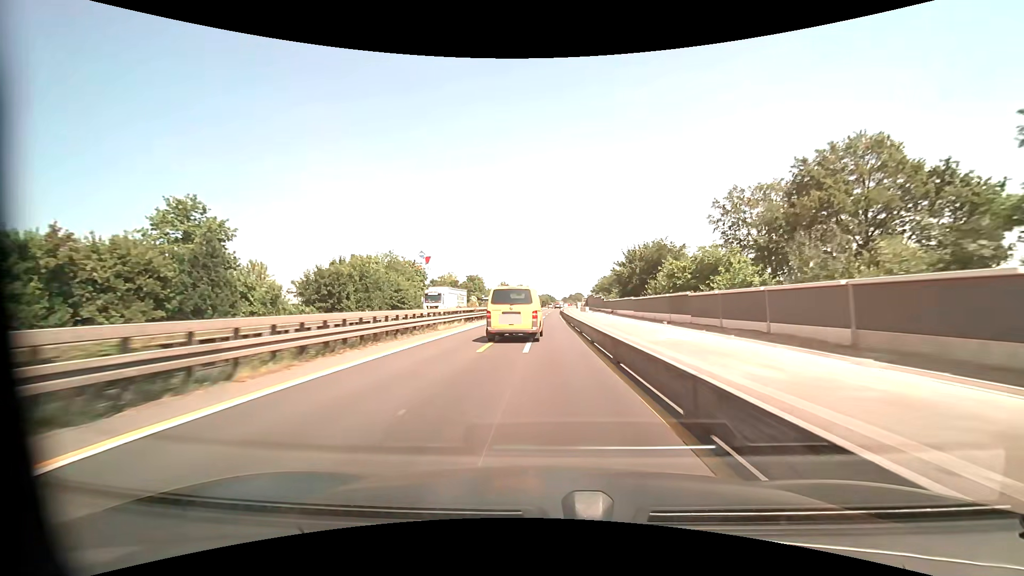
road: motorway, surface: asphalt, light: Day
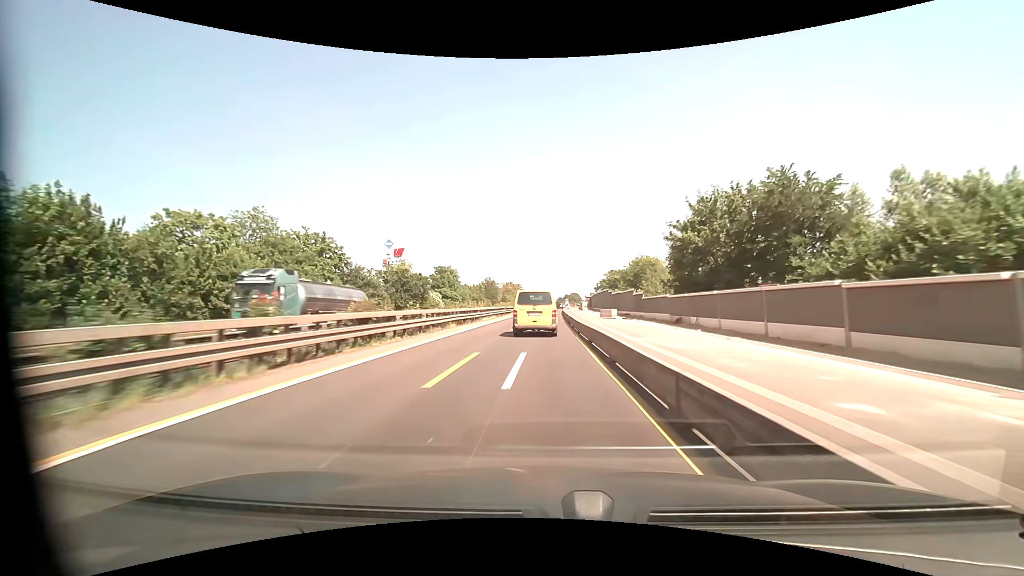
(+0.3, +41.8) m; +1°
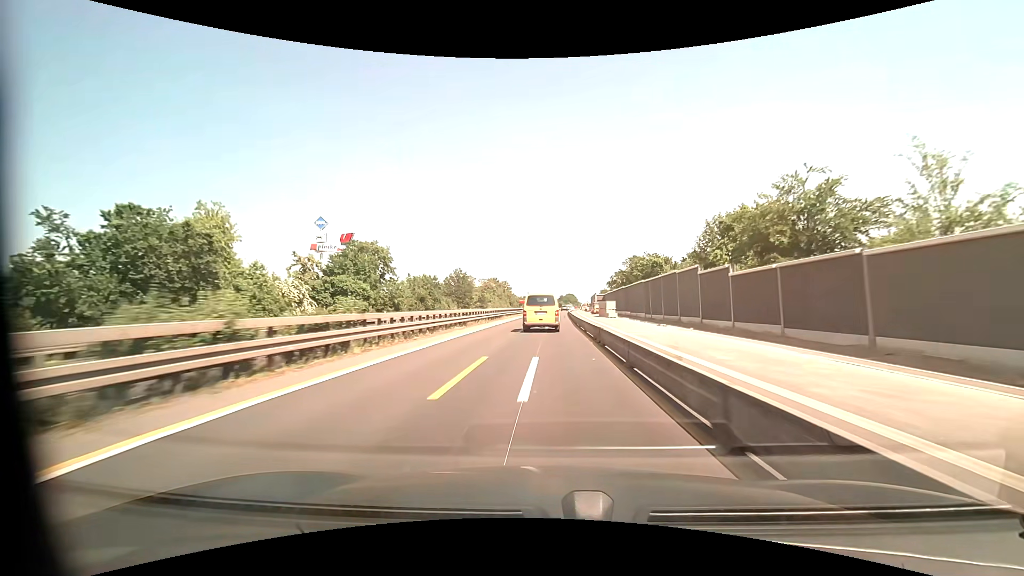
(+0.3, +55.0) m; +1°
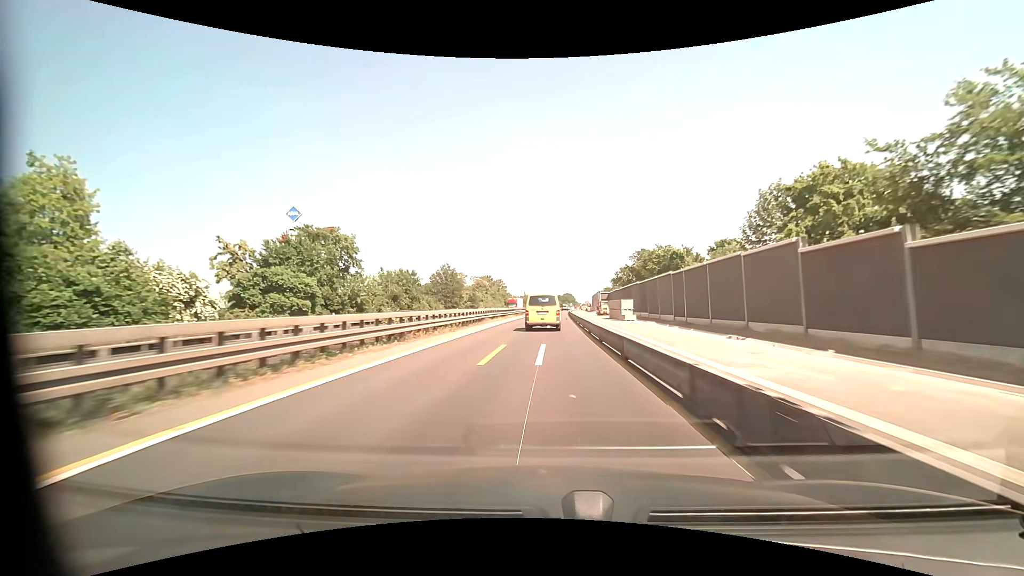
(0.0, +13.8) m; 0°
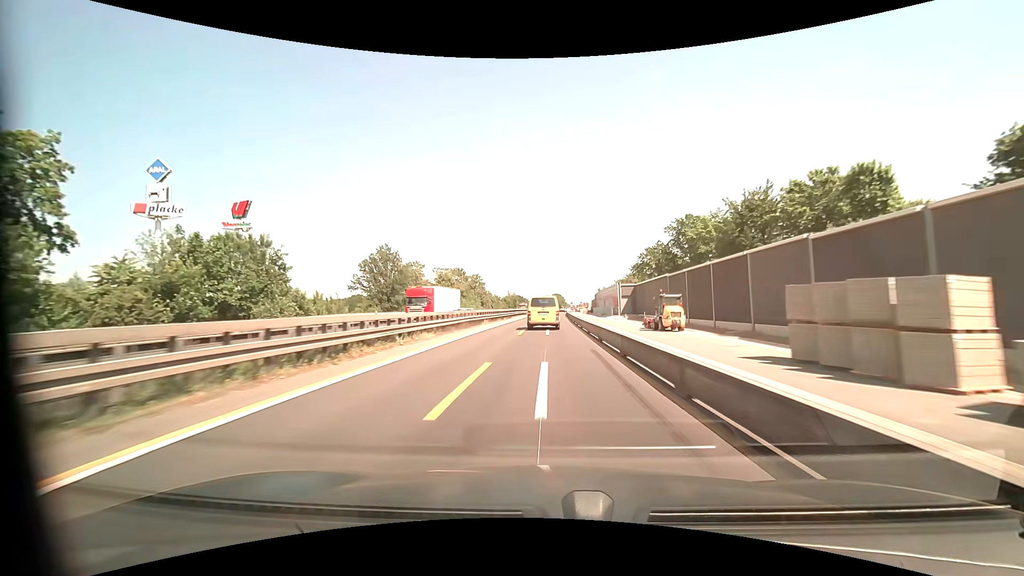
(+0.4, +41.2) m; +1°
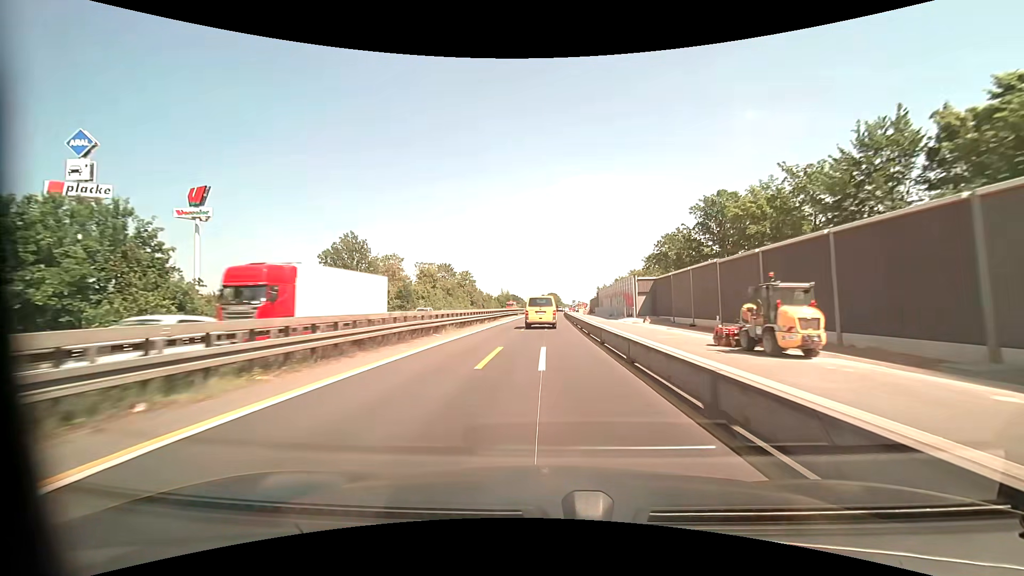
(0.0, +13.7) m; 0°
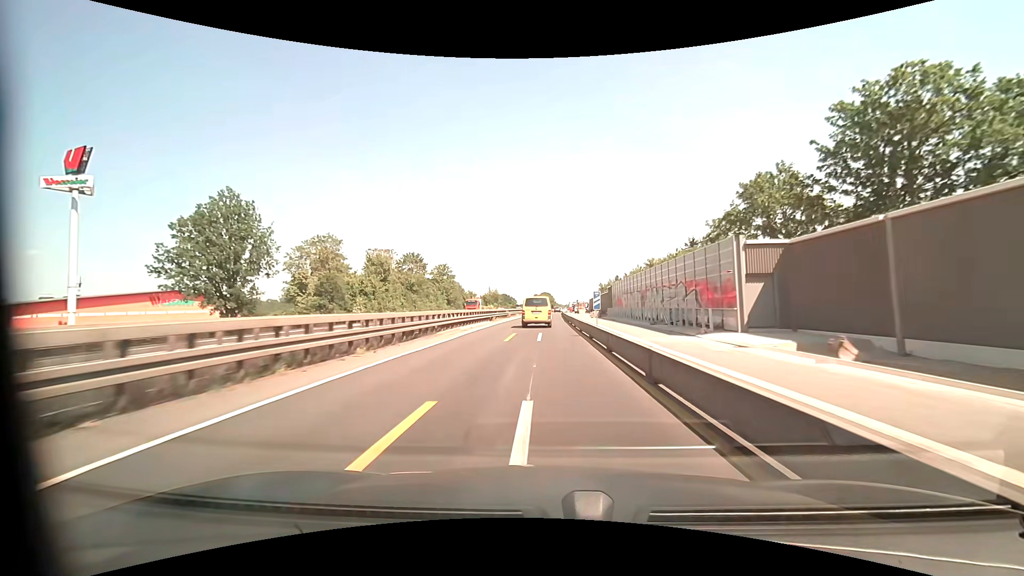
(+0.2, +27.3) m; +1°
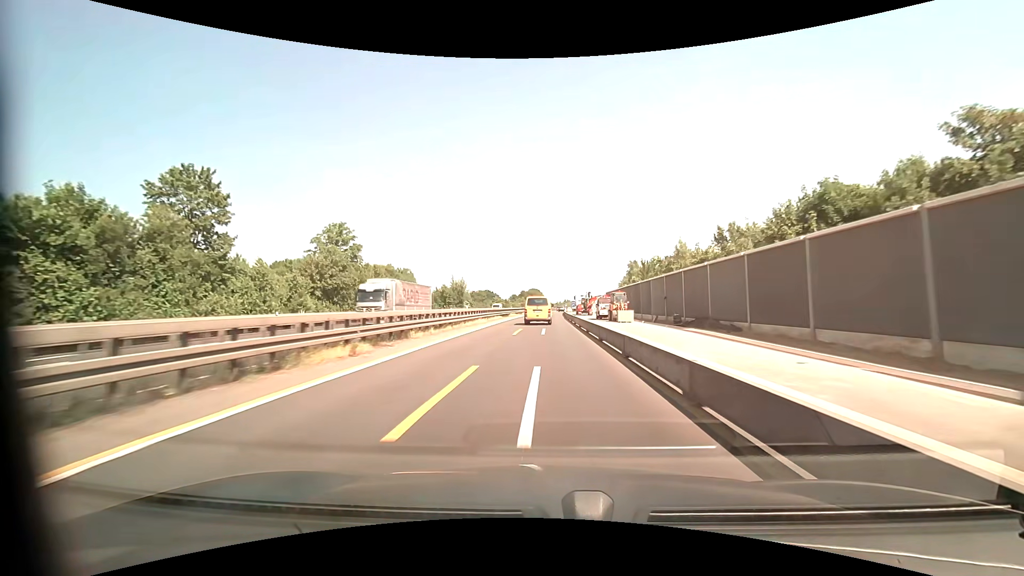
(+0.6, +68.2) m; +1°
(0, +10) (0, +20) (0, +30) (0, +40) (0, +50) (+1, +60) (+1, +70) (+1, +80) (+1, +90) (+2, +100) m
